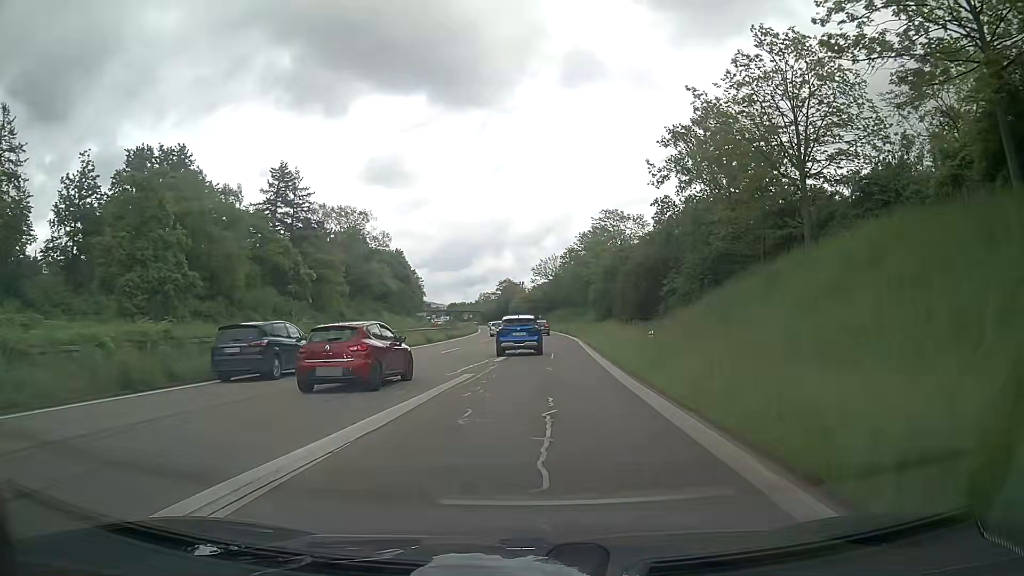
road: trunk_link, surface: asphalt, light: Day
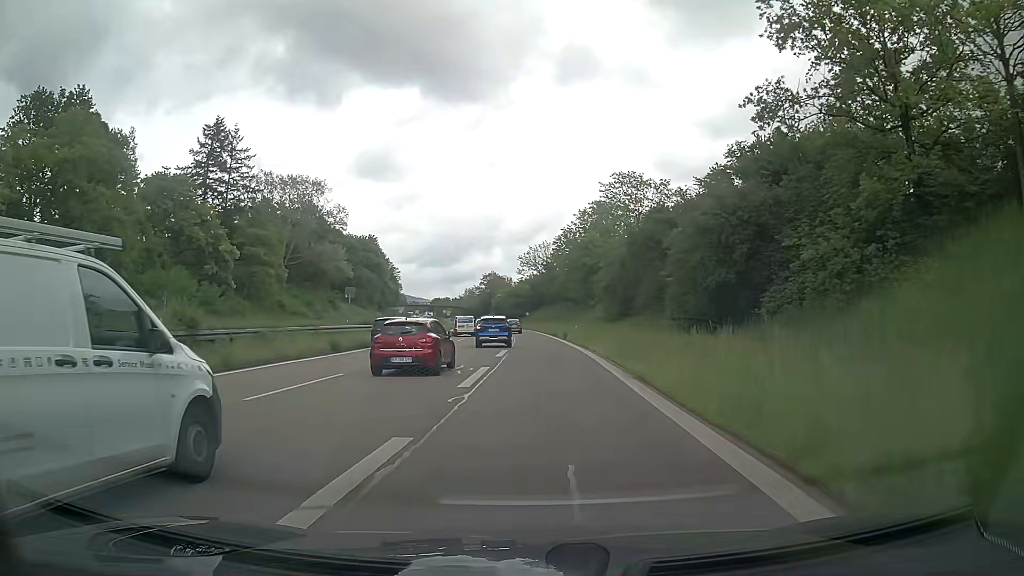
(+0.5, +22.0) m; +1°
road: trunk
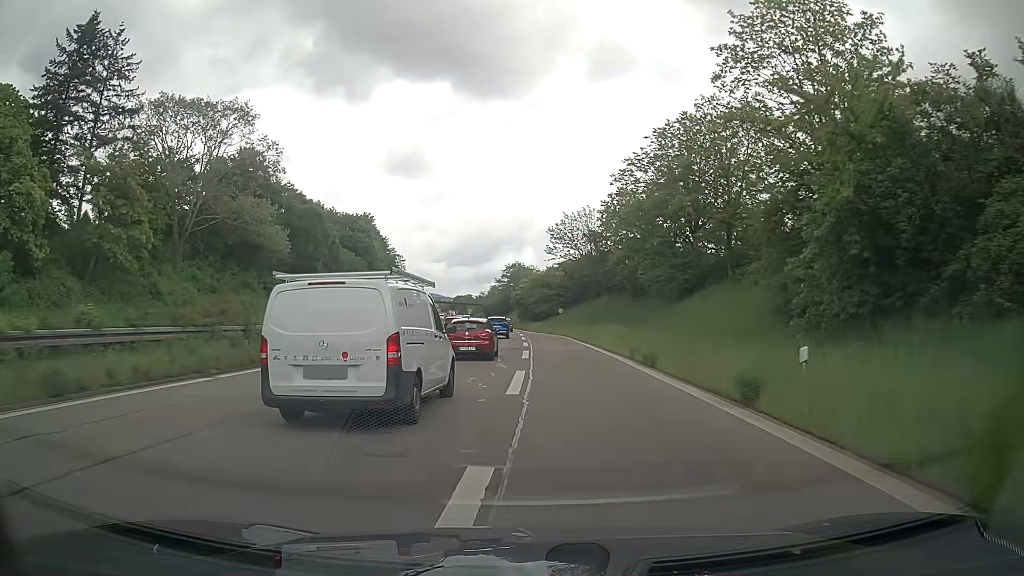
(-0.3, +37.4) m; -2°
(0, +10) (-1, +20) (-1, +30) (-2, +40) (-2, +50) (-3, +60) (-4, +70) (-4, +80) (-5, +90) (-5, +100) m
